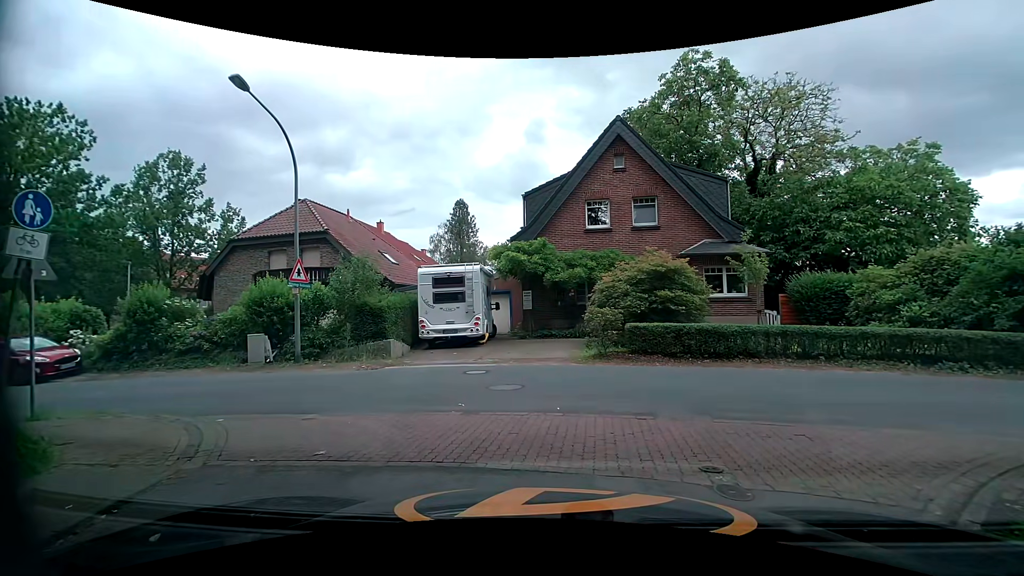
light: Day
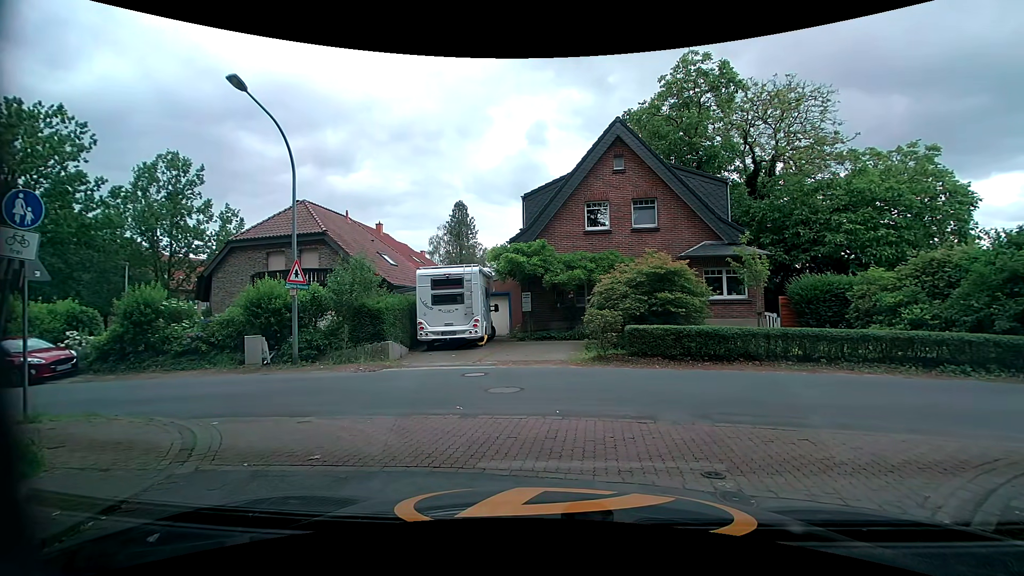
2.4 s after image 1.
(0.0, +0.2) m; 0°
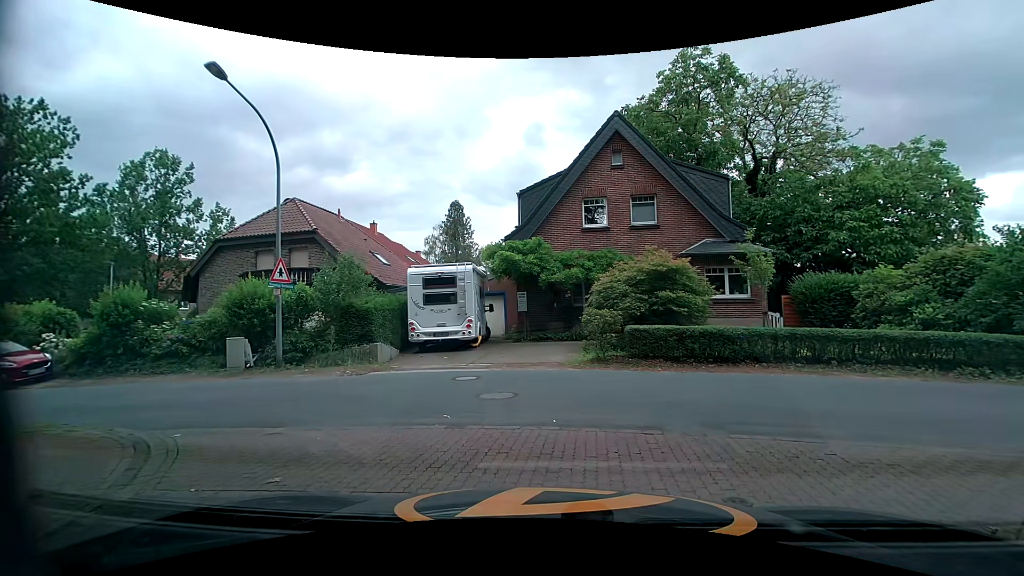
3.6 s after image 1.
(0.0, +0.7) m; 0°
